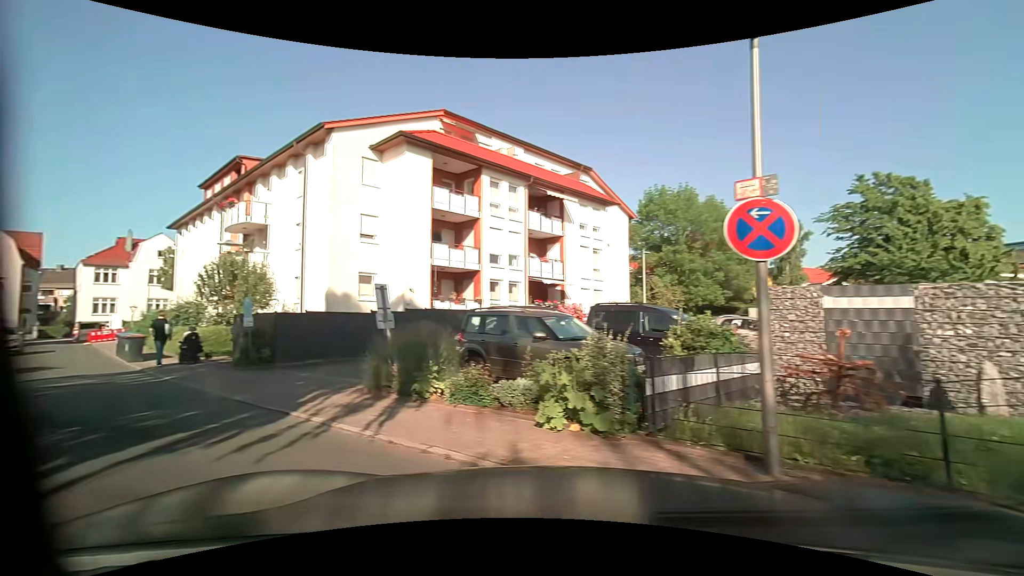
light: Day
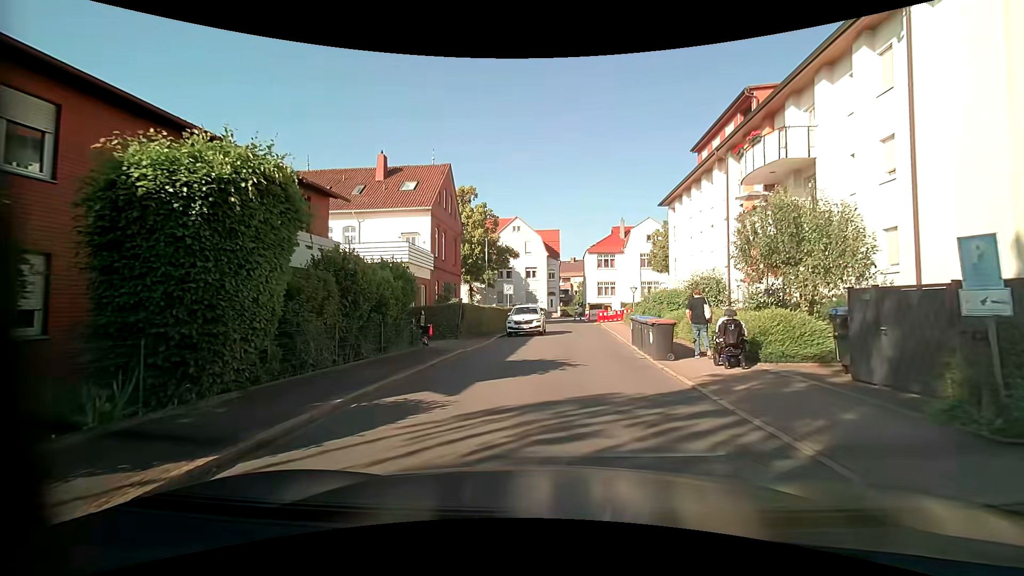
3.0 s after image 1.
(-6.8, +8.4) m; -53°
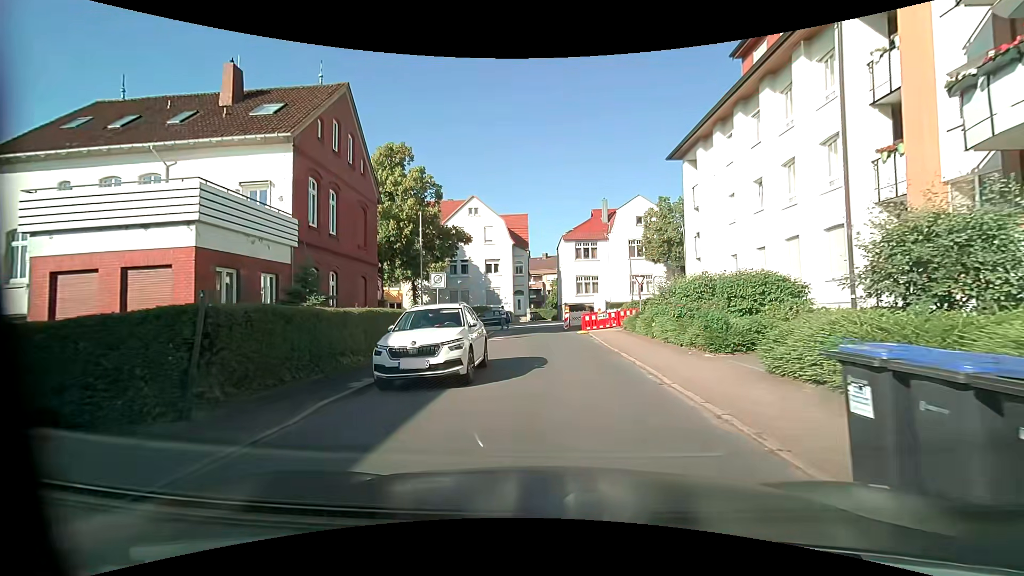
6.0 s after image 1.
(+0.6, +15.0) m; +3°
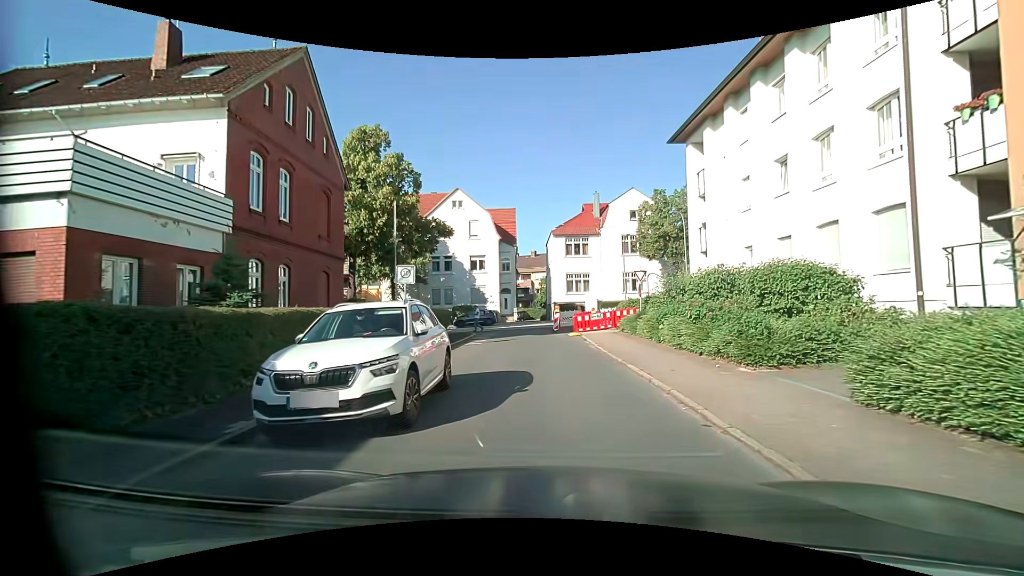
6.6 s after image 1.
(0.0, +3.3) m; +1°
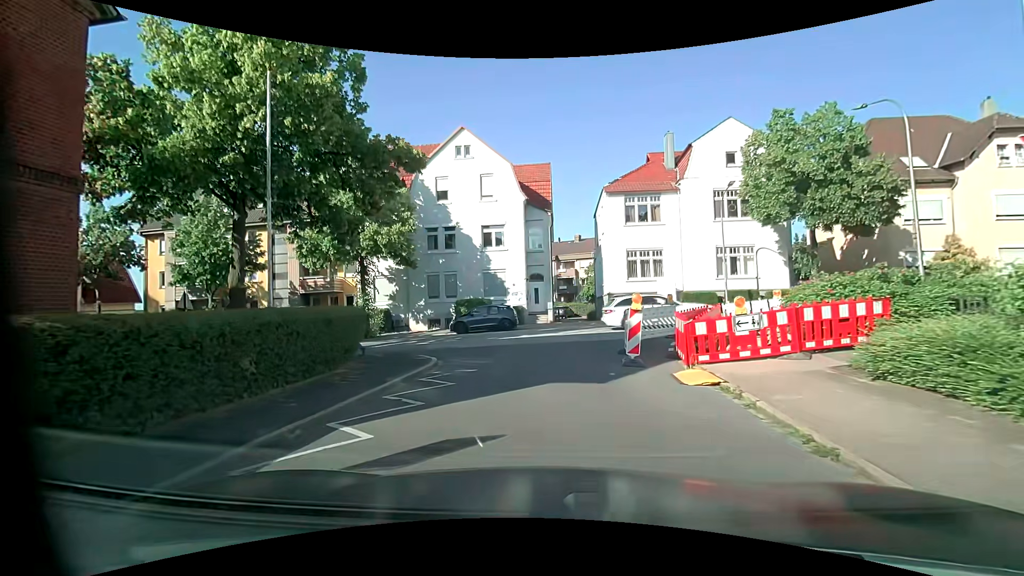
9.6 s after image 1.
(0.0, +17.1) m; -6°
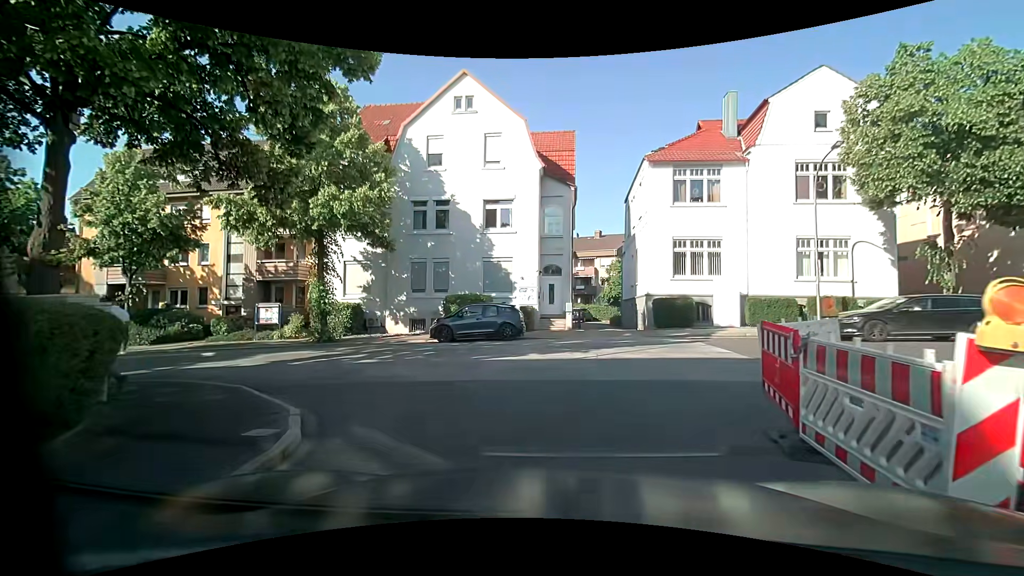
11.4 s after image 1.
(0.0, +8.0) m; +1°
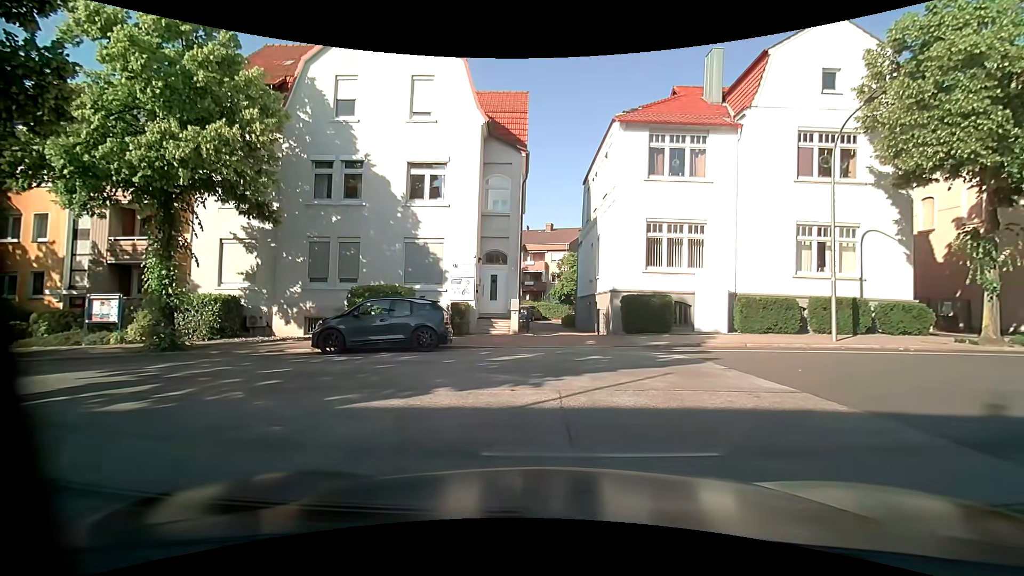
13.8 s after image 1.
(0.0, +5.8) m; +4°
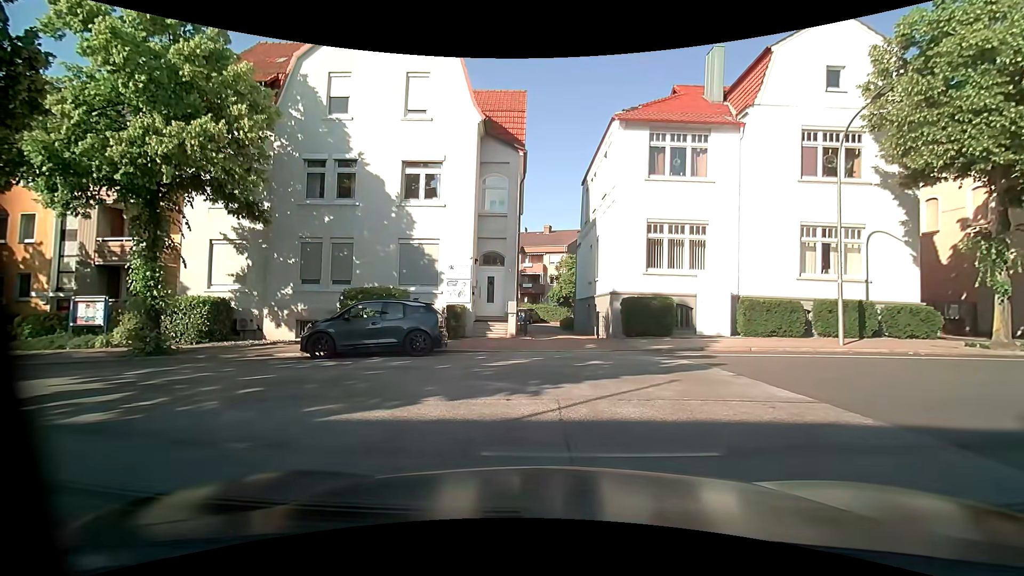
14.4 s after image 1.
(0.0, +0.5) m; 0°
